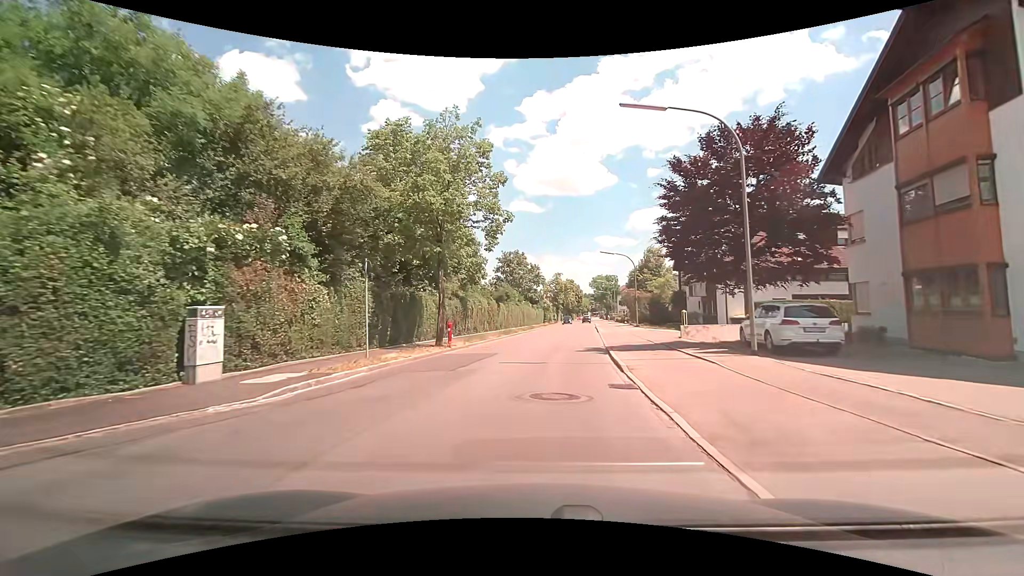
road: tertiary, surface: asphalt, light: Day
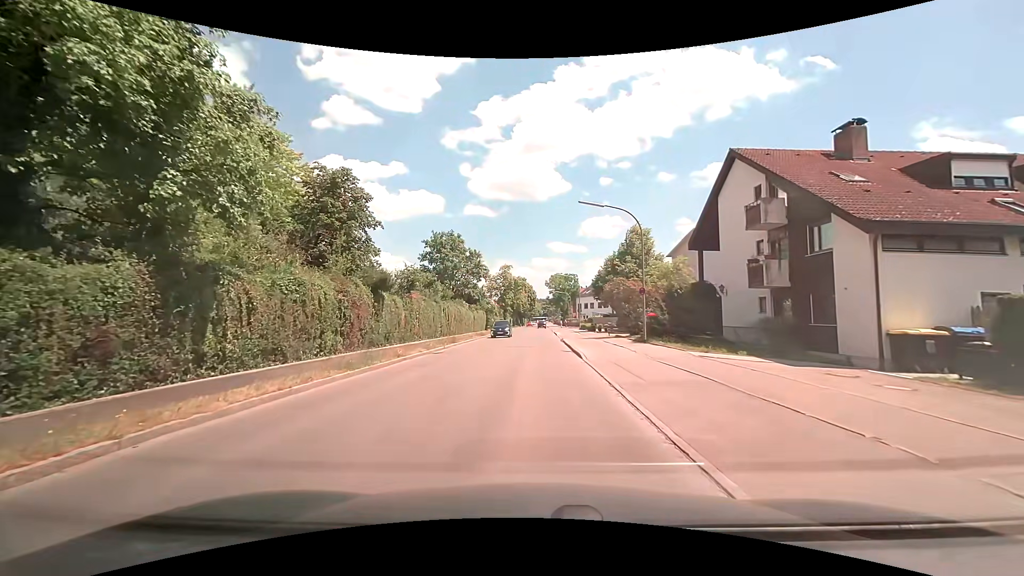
(+1.6, +22.4) m; +6°
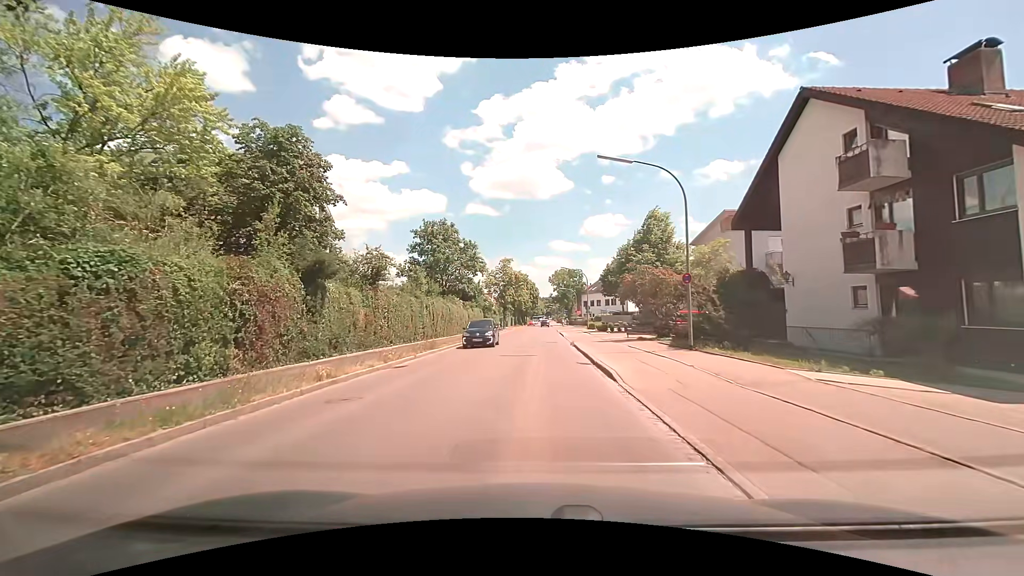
(0.0, +6.9) m; 0°
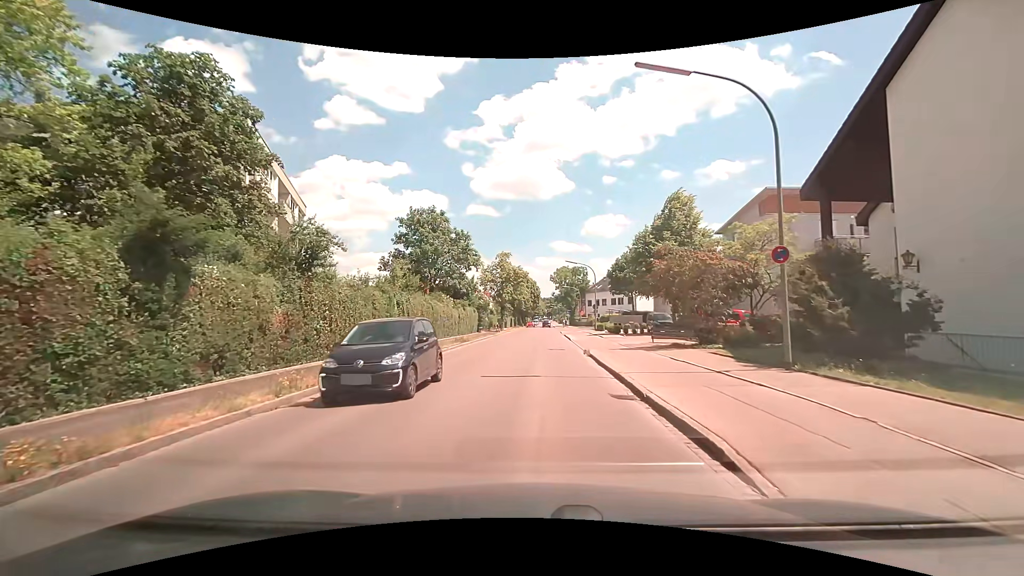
(0.0, +6.8) m; 0°
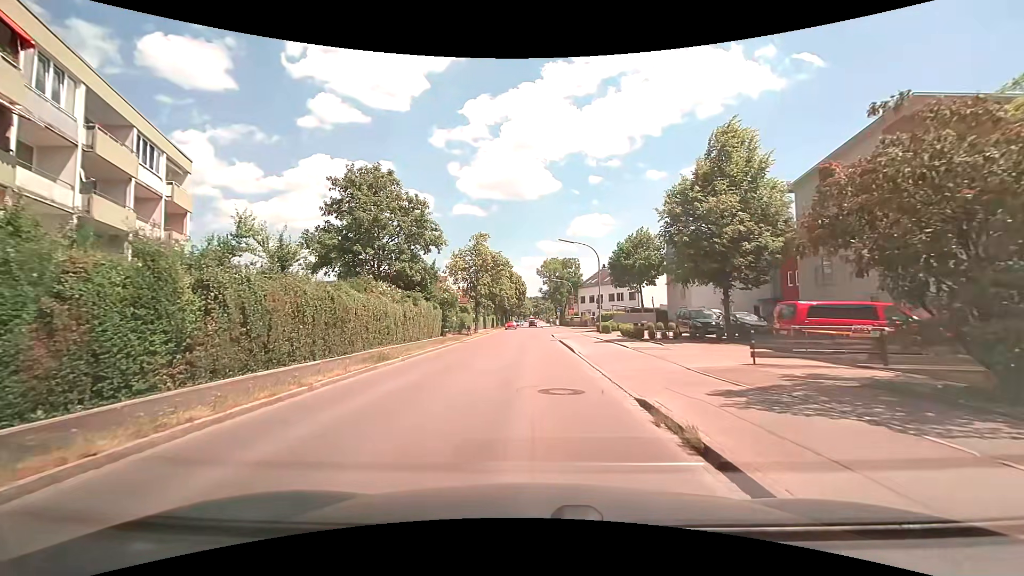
(+0.1, +13.9) m; +1°
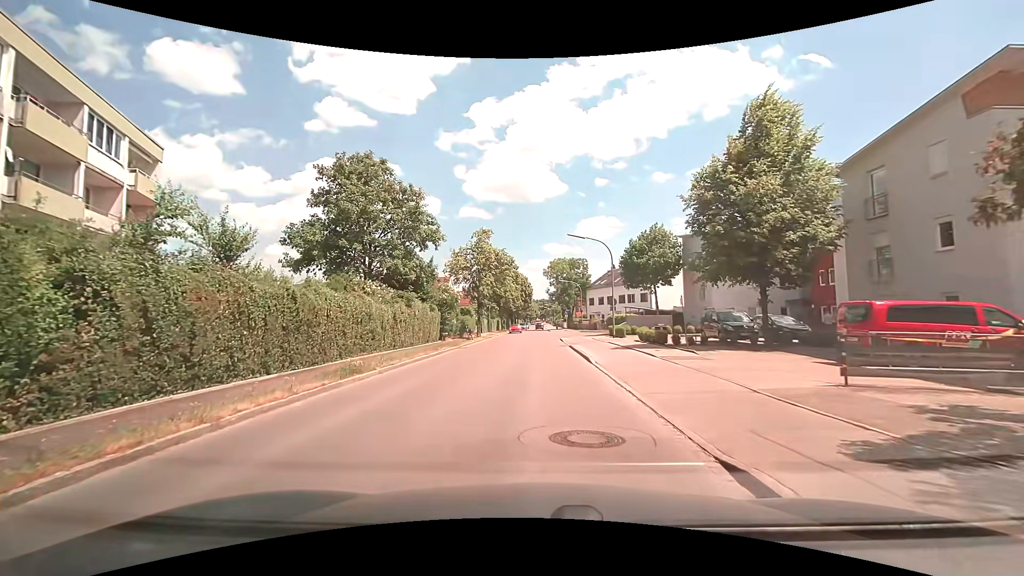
(0.0, +3.4) m; 0°
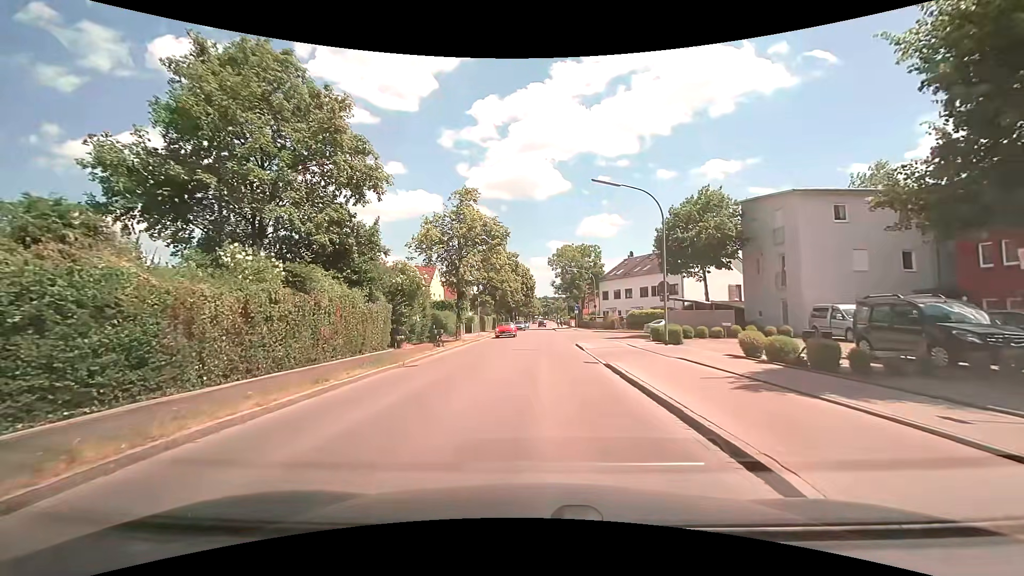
(-0.2, +13.5) m; -1°
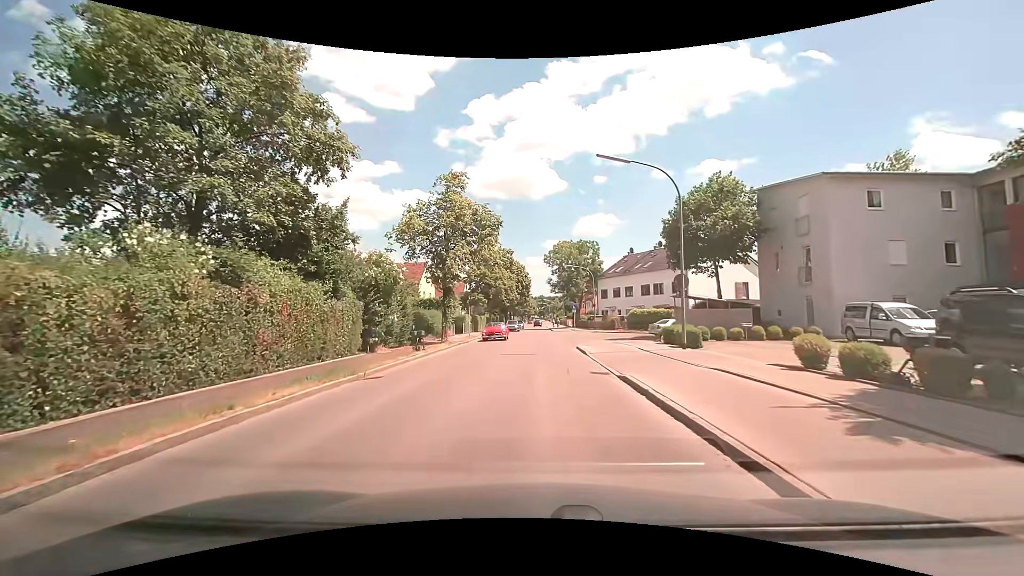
(+0.1, +3.4) m; +1°
(0, +10) (0, +20) (0, +30) (0, +40) (+1, +50) (+1, +60) (+1, +70) (+1, +80) (+1, +90) (+1, +100) m
